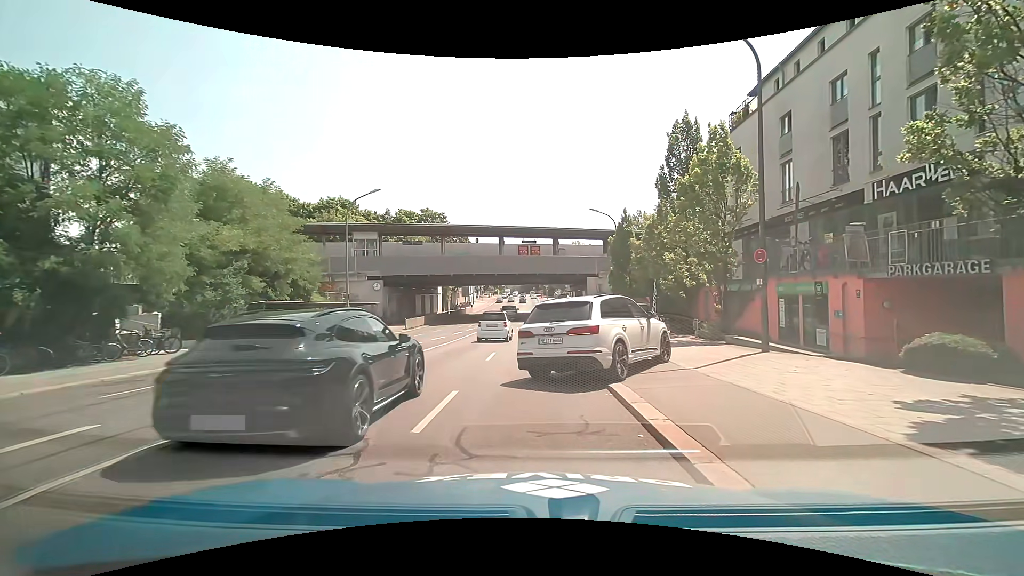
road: primary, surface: asphalt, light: Day
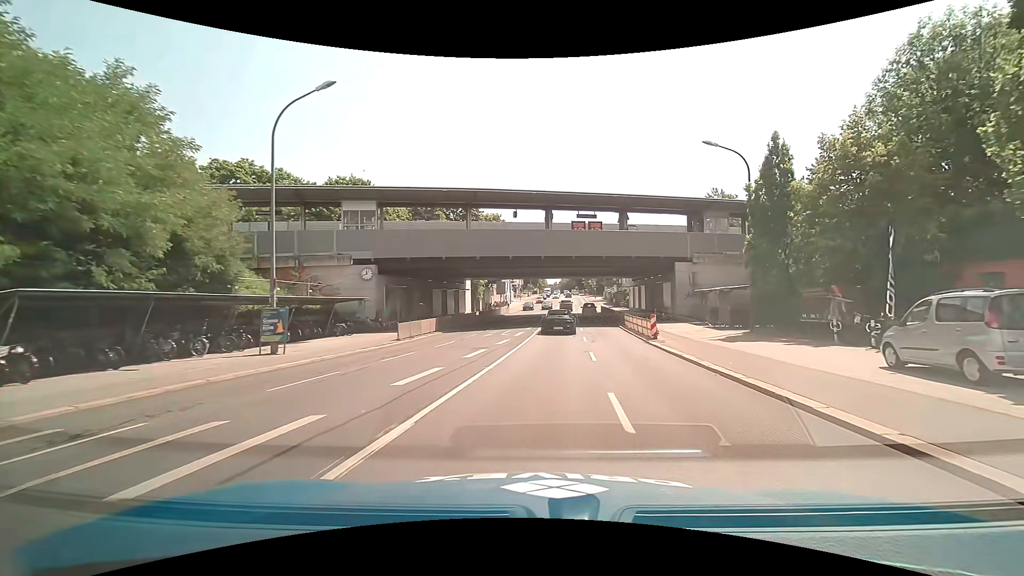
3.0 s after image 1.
(-1.6, +18.8) m; -4°
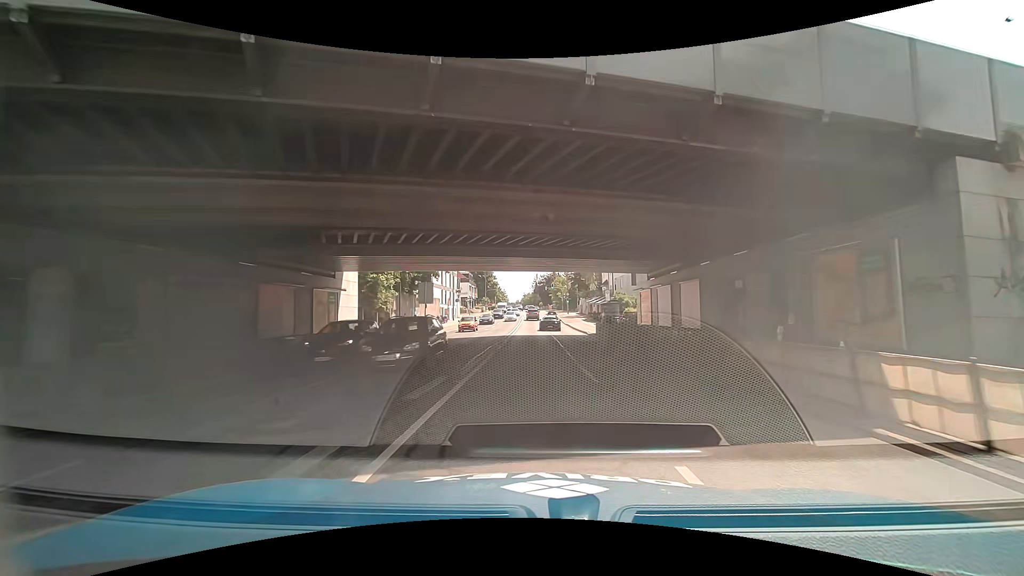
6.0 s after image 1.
(+1.3, +31.5) m; +4°
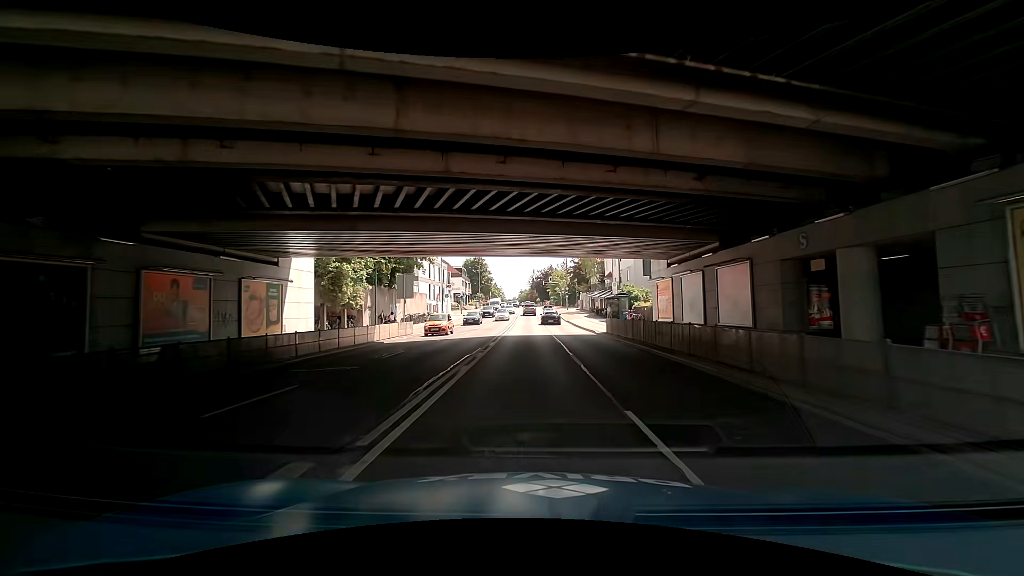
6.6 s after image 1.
(+0.1, +6.9) m; +2°
